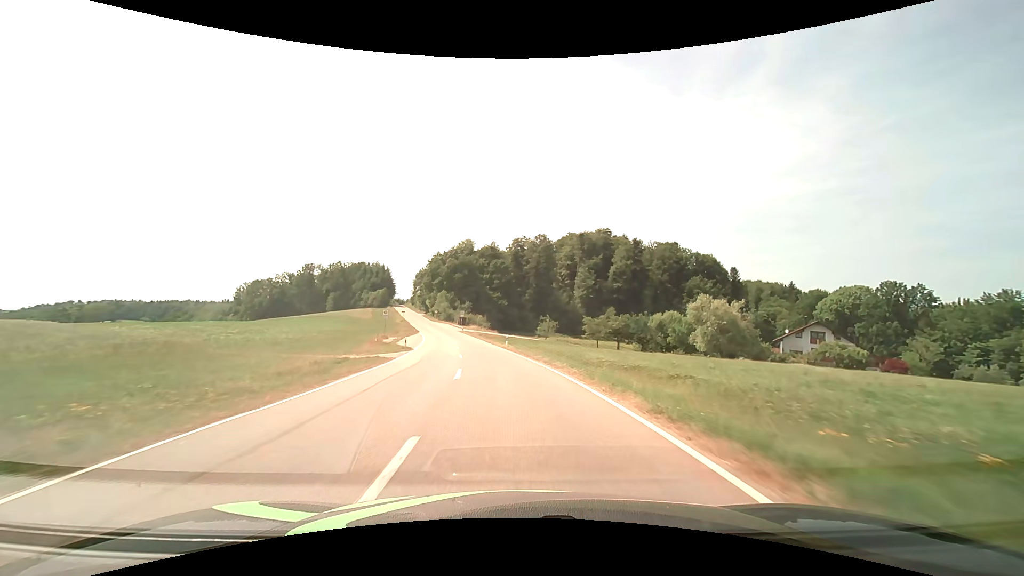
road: tertiary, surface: asphalt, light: Day
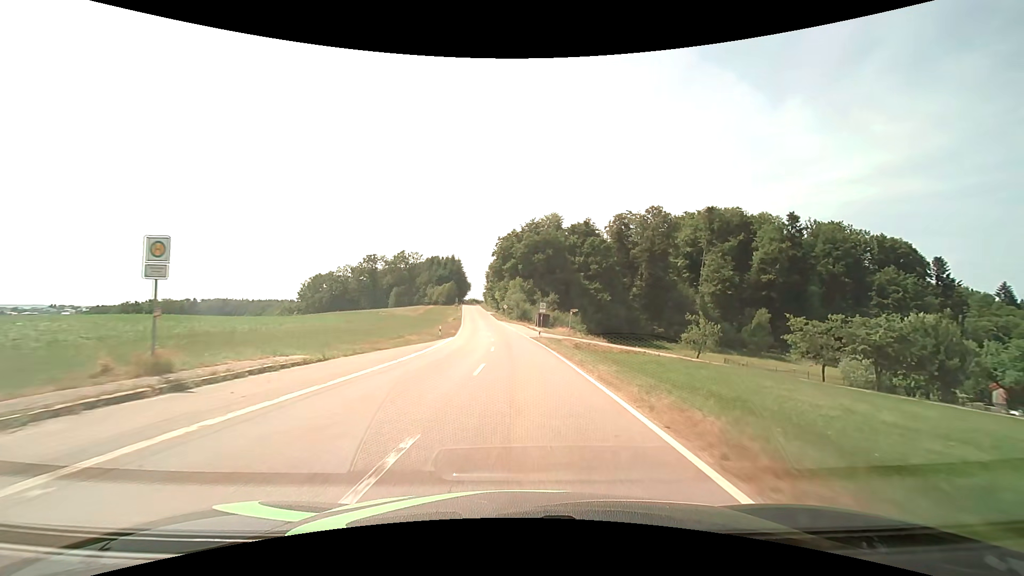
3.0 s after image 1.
(-4.0, +47.5) m; -10°
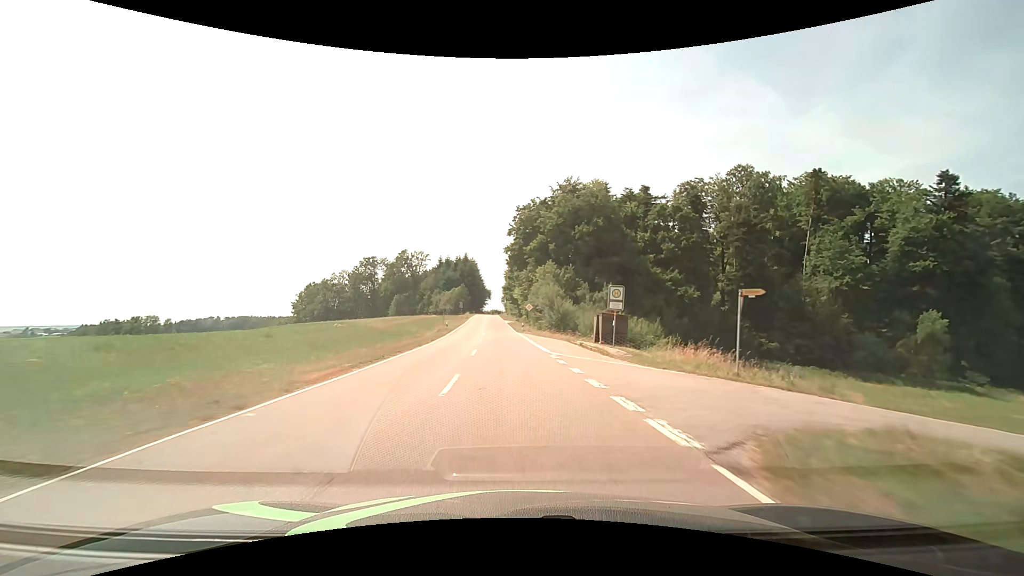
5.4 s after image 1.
(-0.4, +40.0) m; -3°
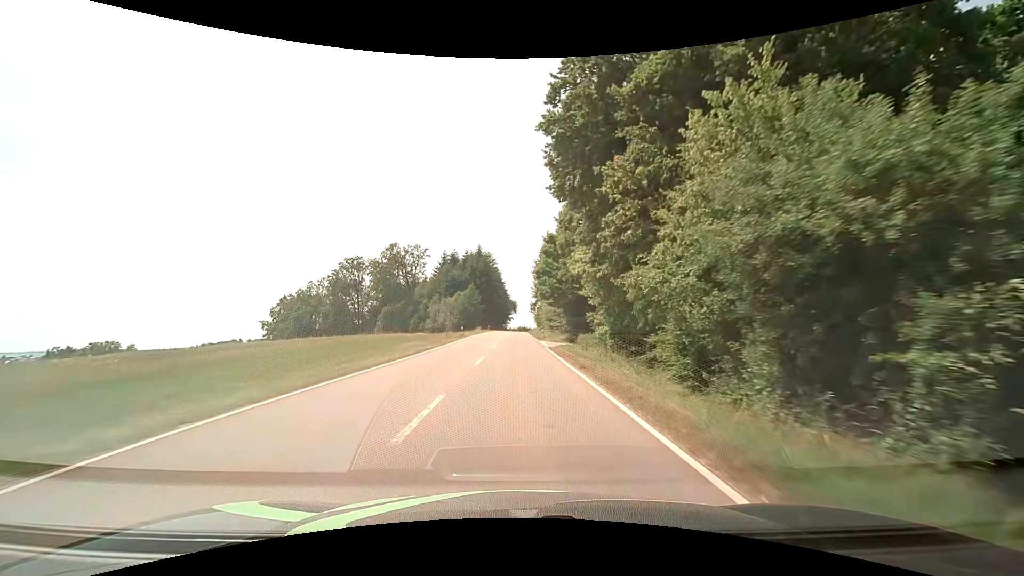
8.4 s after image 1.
(-2.0, +50.5) m; -3°
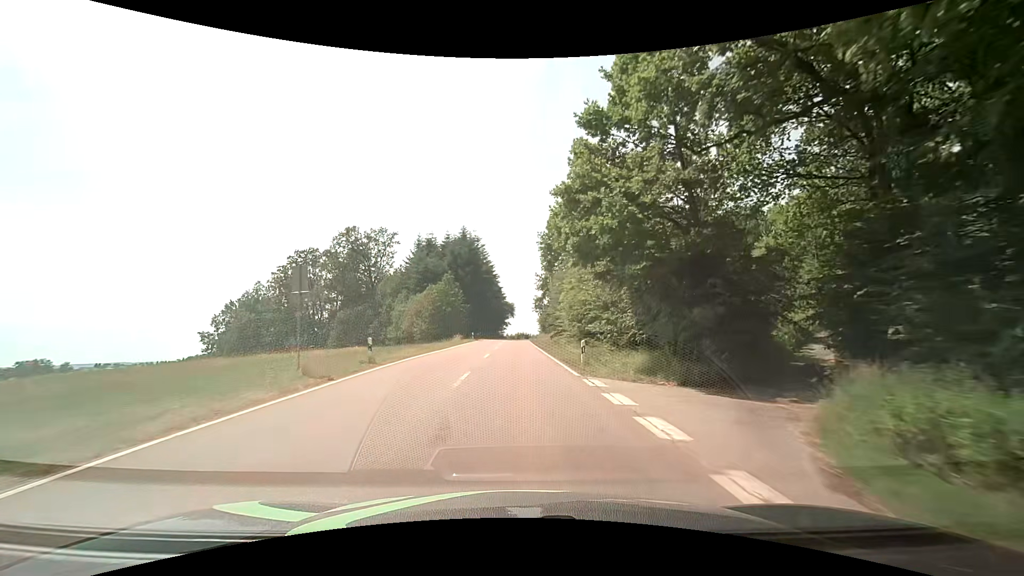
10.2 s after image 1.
(-0.2, +29.5) m; 0°
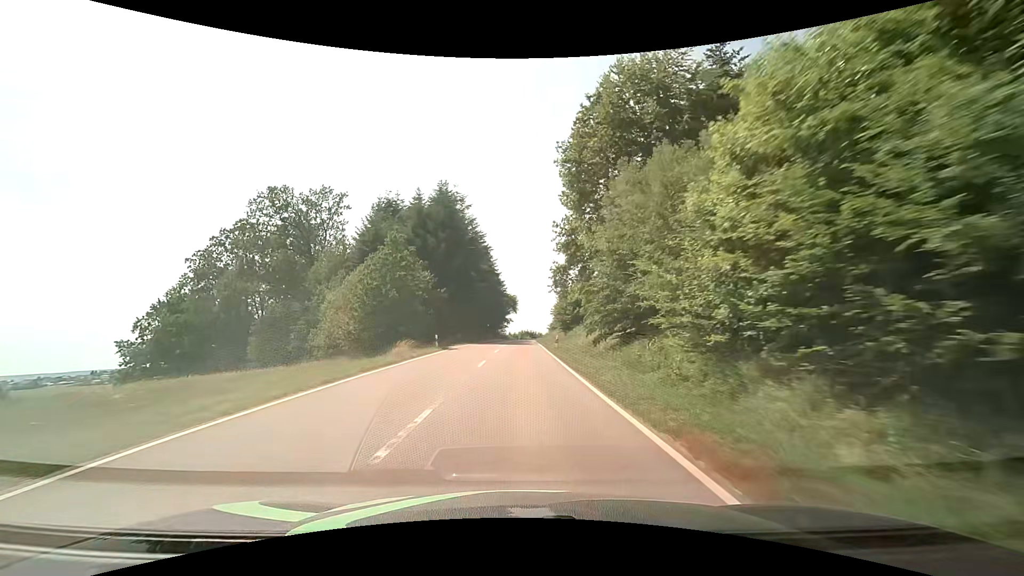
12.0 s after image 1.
(-0.1, +28.4) m; -1°
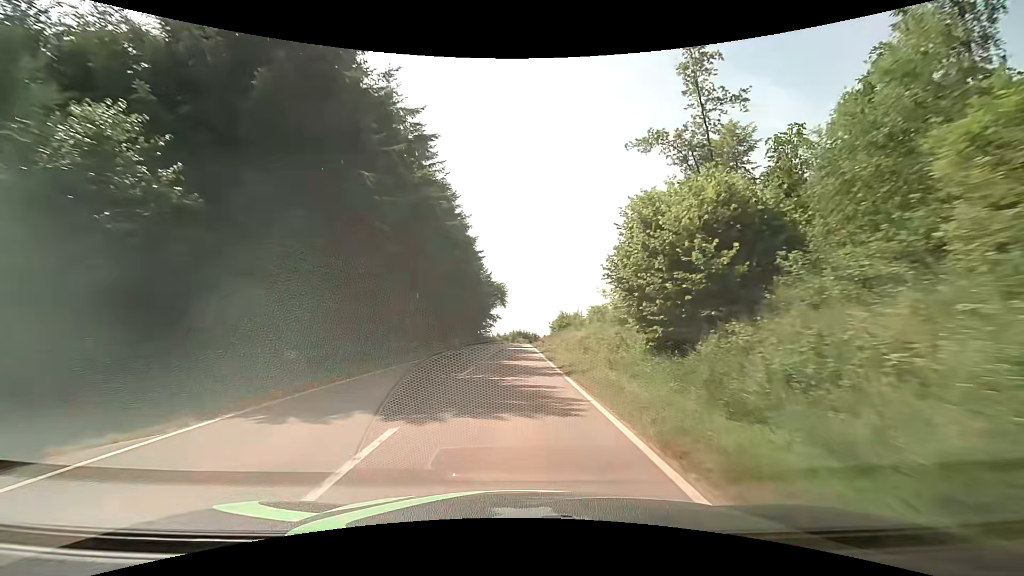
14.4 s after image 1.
(+0.4, +36.6) m; +1°
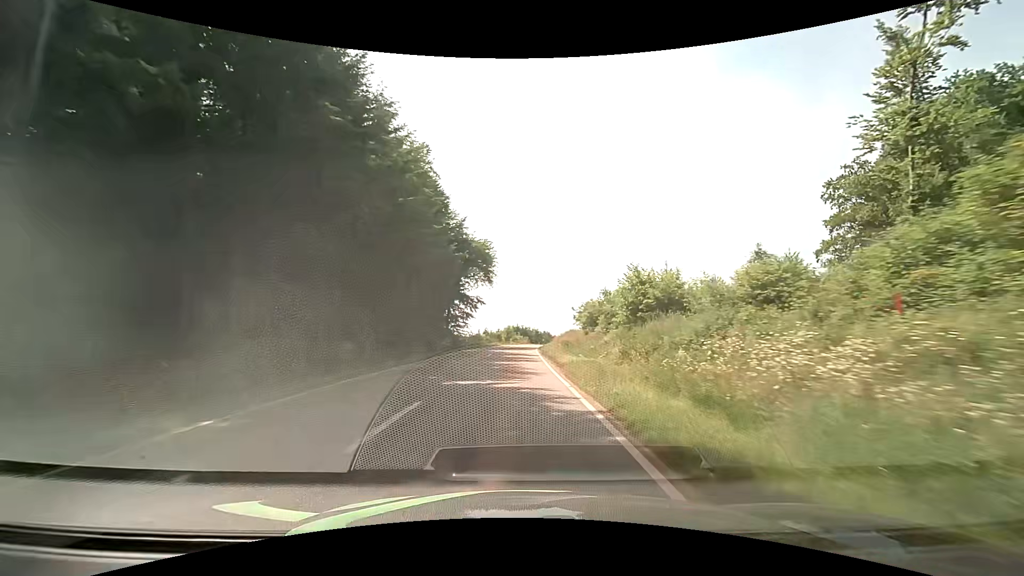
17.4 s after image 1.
(+0.6, +44.2) m; +1°
(0, +10) (0, +20) (0, +30) (-1, +40) (0, +50) (0, +60) (+1, +70) (+2, +80) (+3, +90) (+4, +100) m
